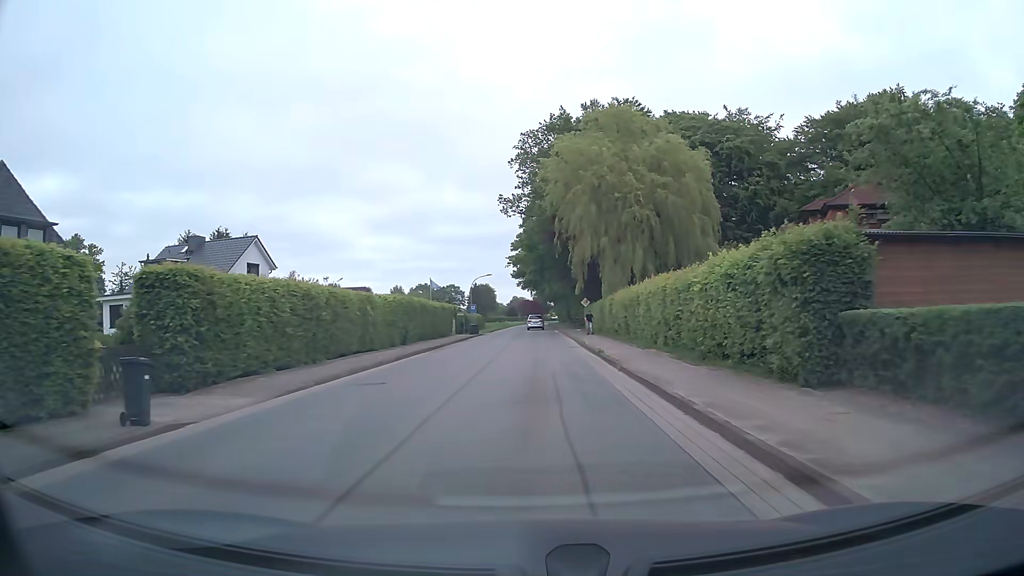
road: tertiary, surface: asphalt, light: Day
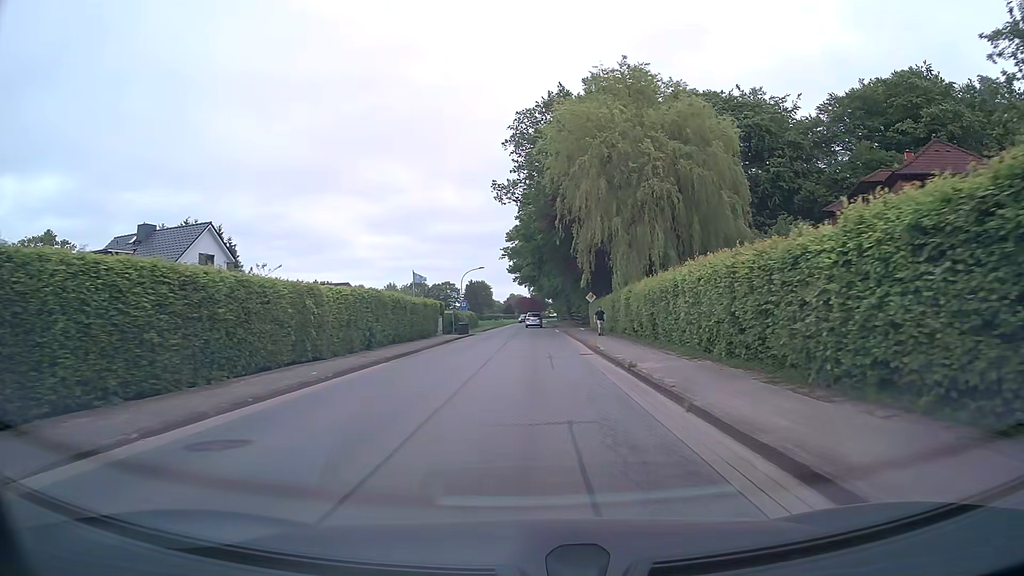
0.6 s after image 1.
(0.0, +7.6) m; 0°
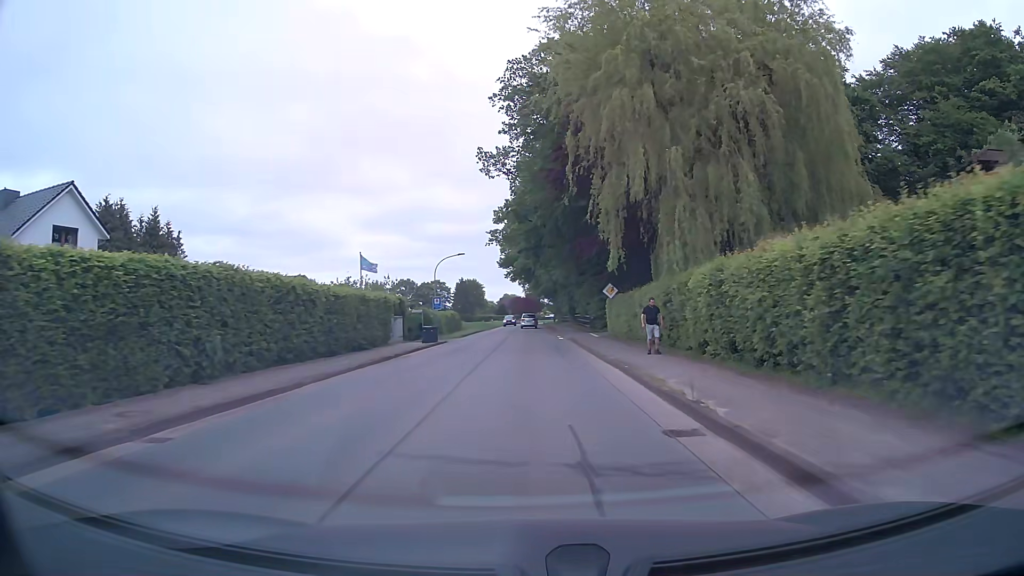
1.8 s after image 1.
(+0.1, +15.4) m; 0°
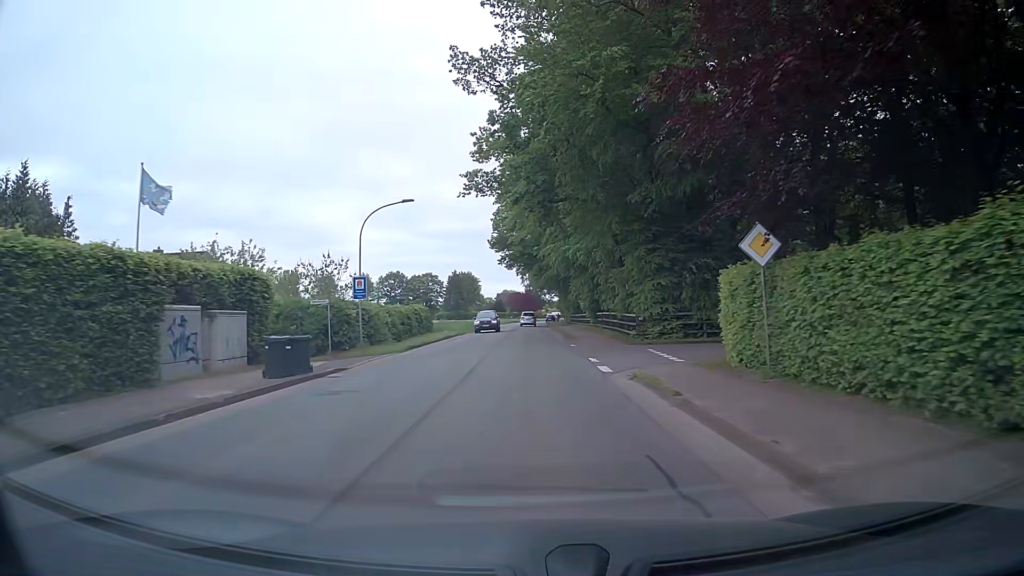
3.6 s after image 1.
(0.0, +23.2) m; 0°
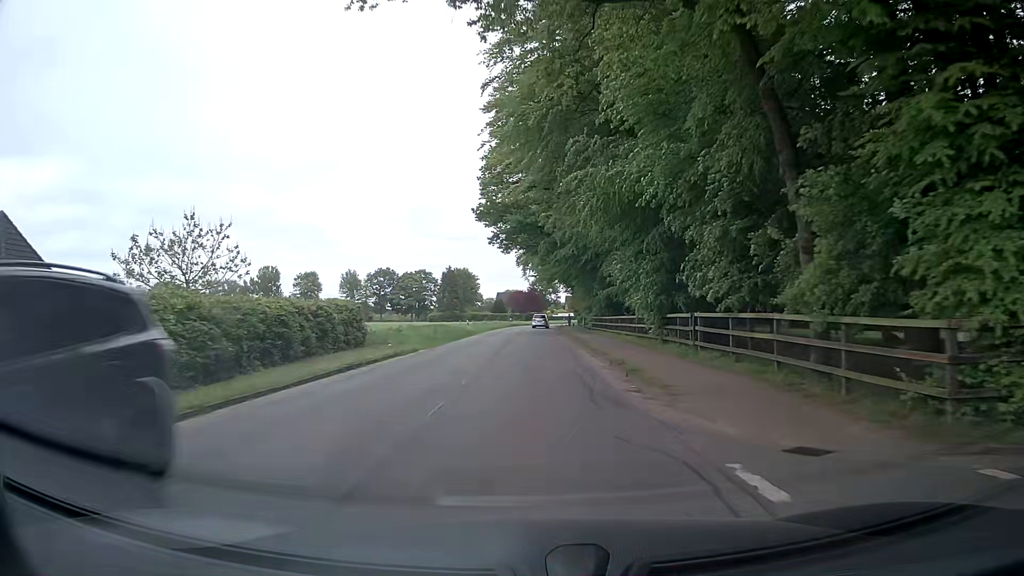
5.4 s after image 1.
(+0.1, +23.3) m; 0°
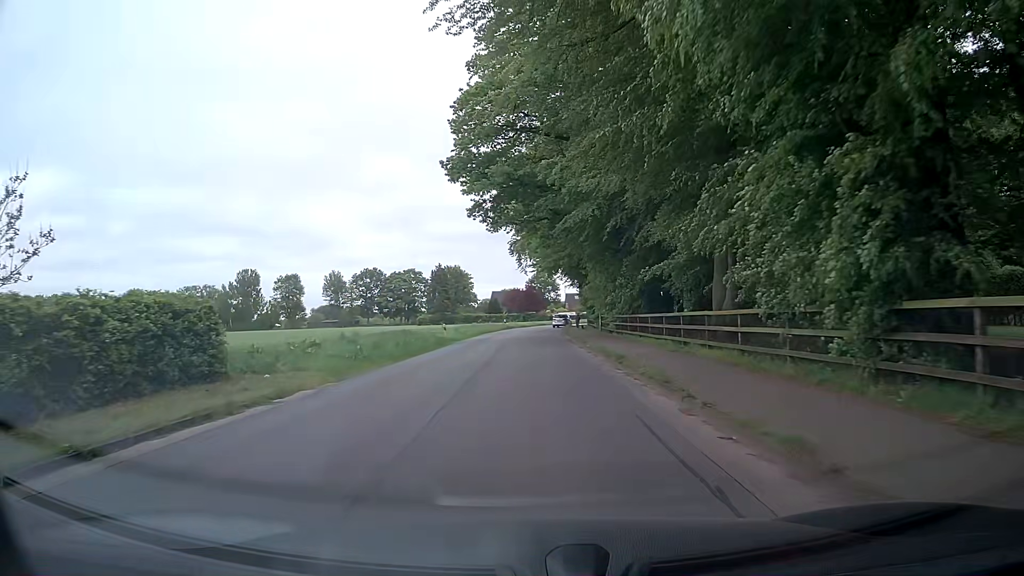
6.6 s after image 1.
(0.0, +15.7) m; 0°
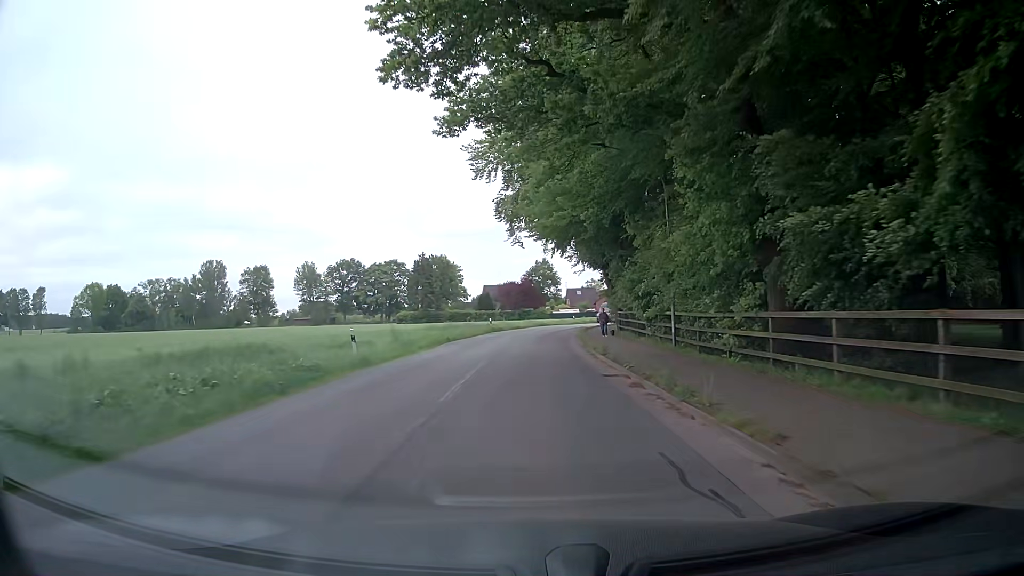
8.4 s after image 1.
(+0.1, +23.4) m; 0°
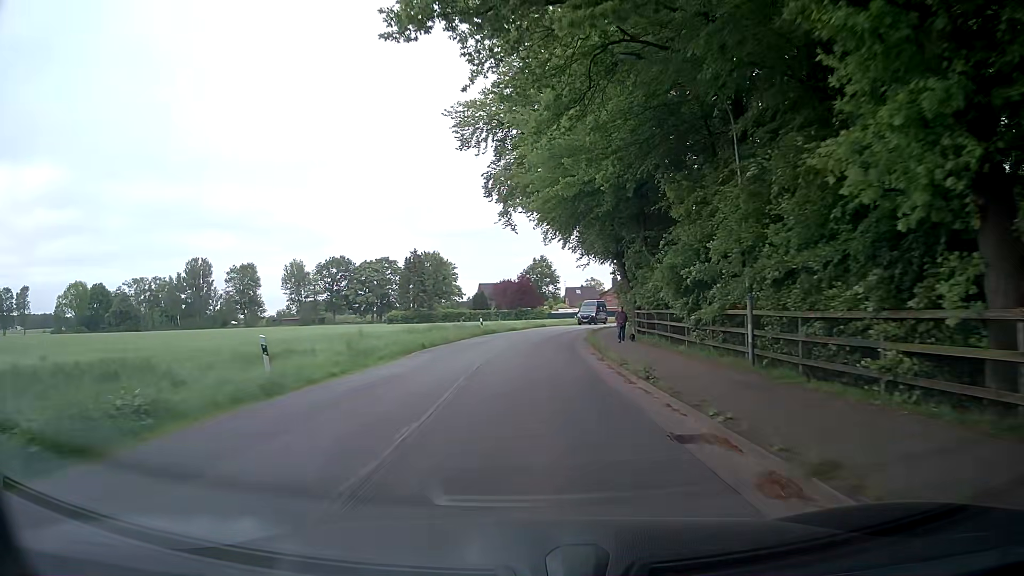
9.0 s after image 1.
(0.0, +7.7) m; +1°
(0, +10) (0, +20) (+1, +30) (+1, +40) (+3, +50) (+5, +60) (+7, +69) (+11, +79) (+15, +88) (+19, +97) m
